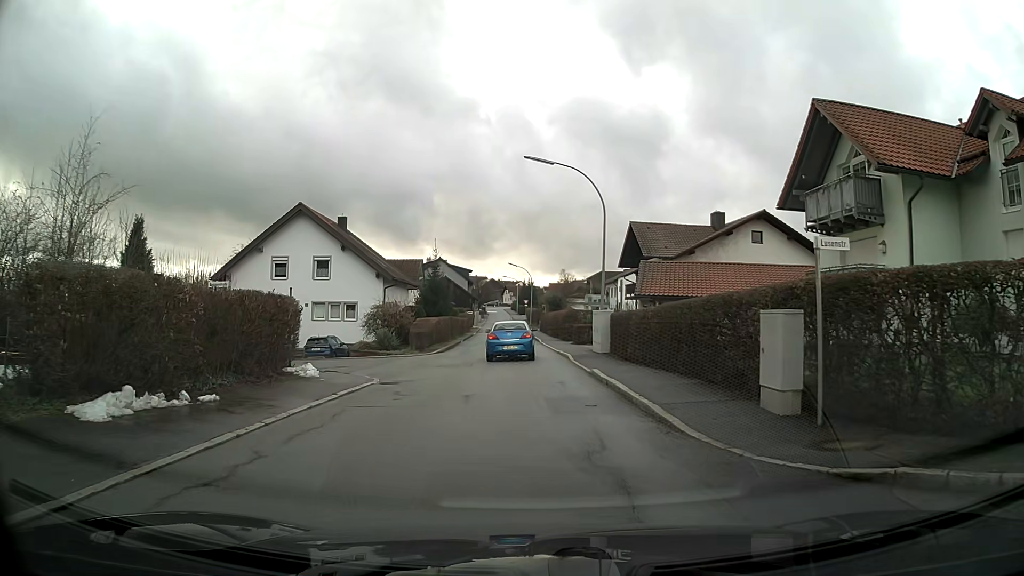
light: Day
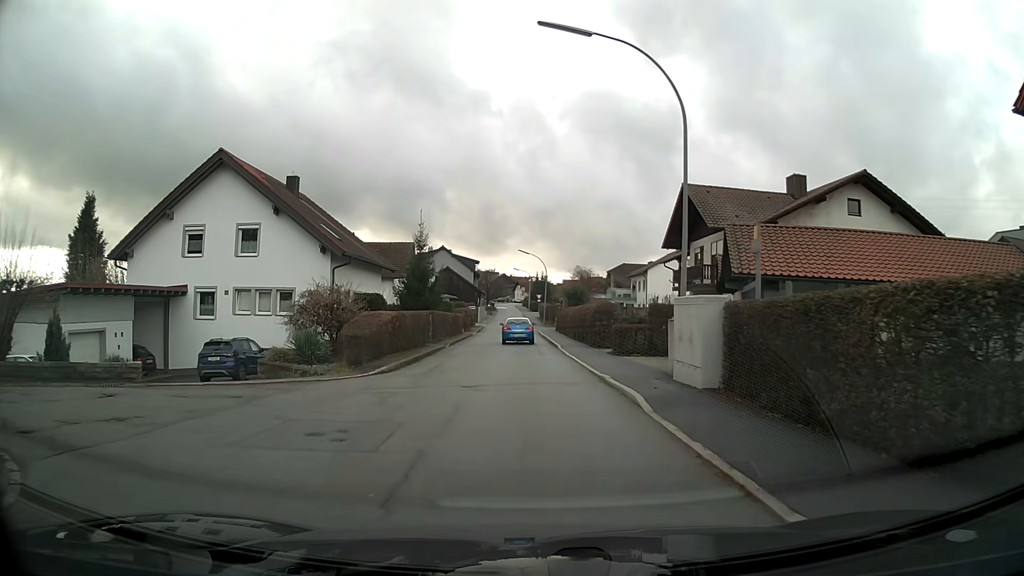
(-0.2, +13.8) m; -1°
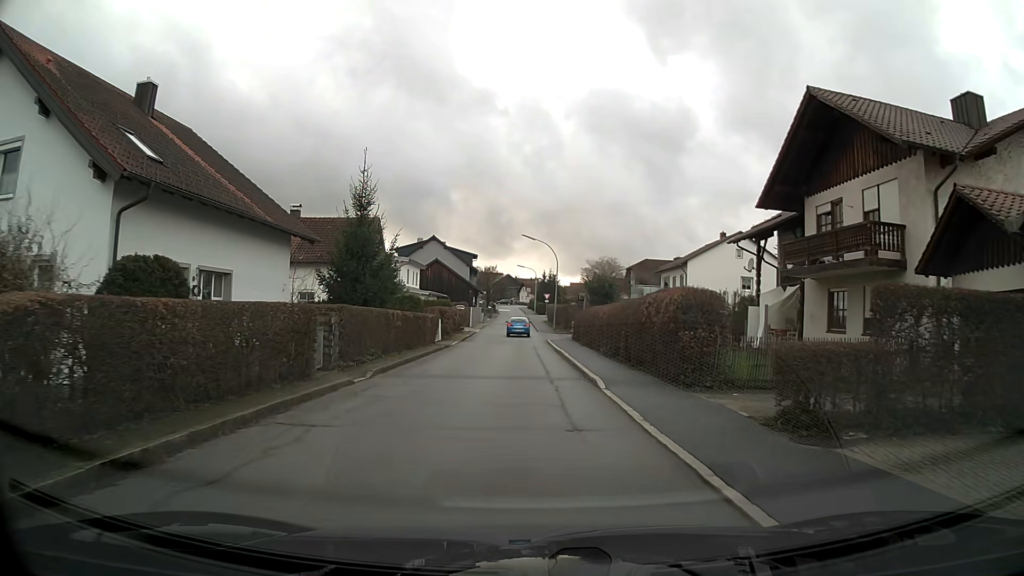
(0.0, +16.8) m; 0°
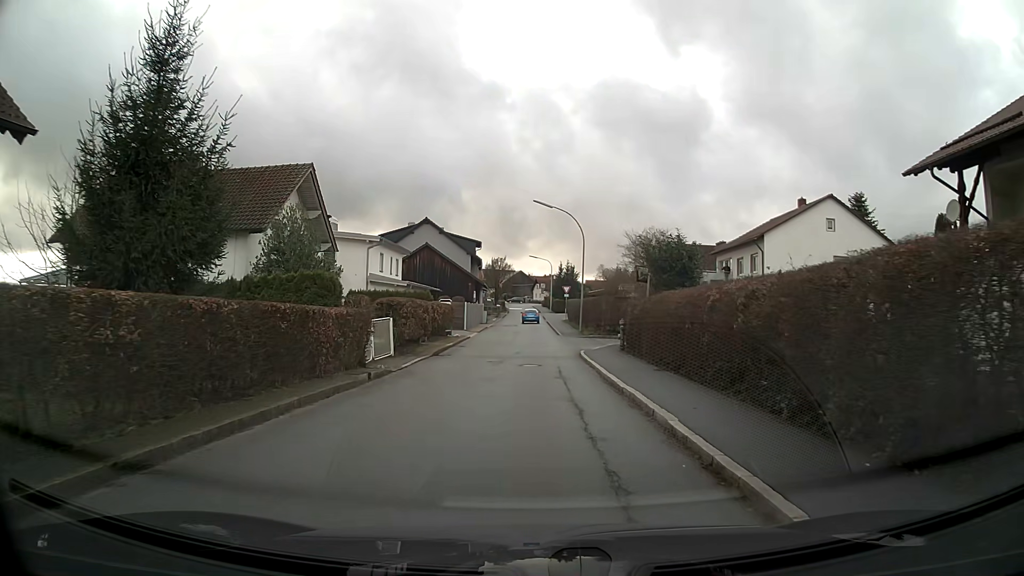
(-0.2, +16.8) m; -1°
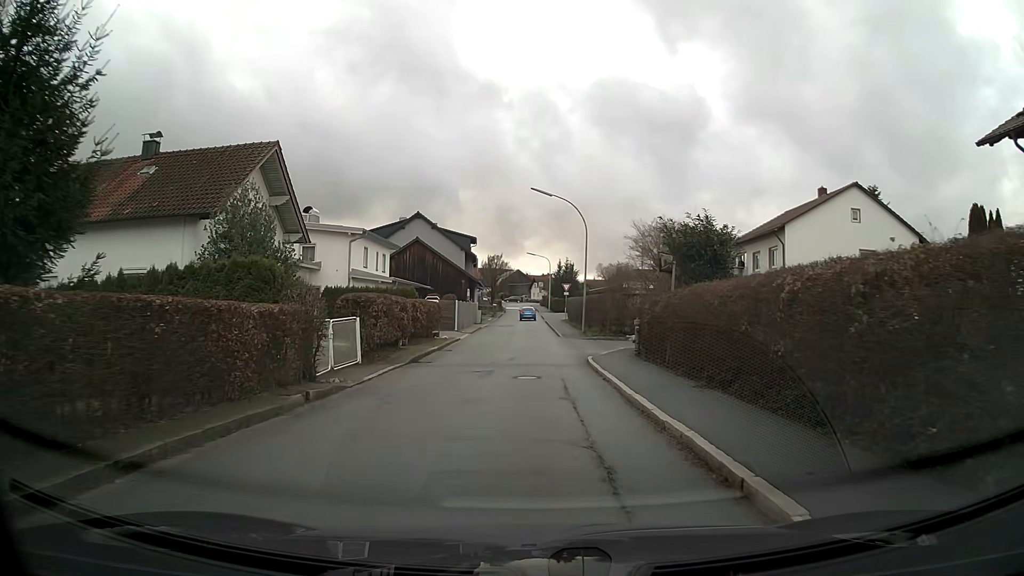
(0.0, +4.0) m; 0°
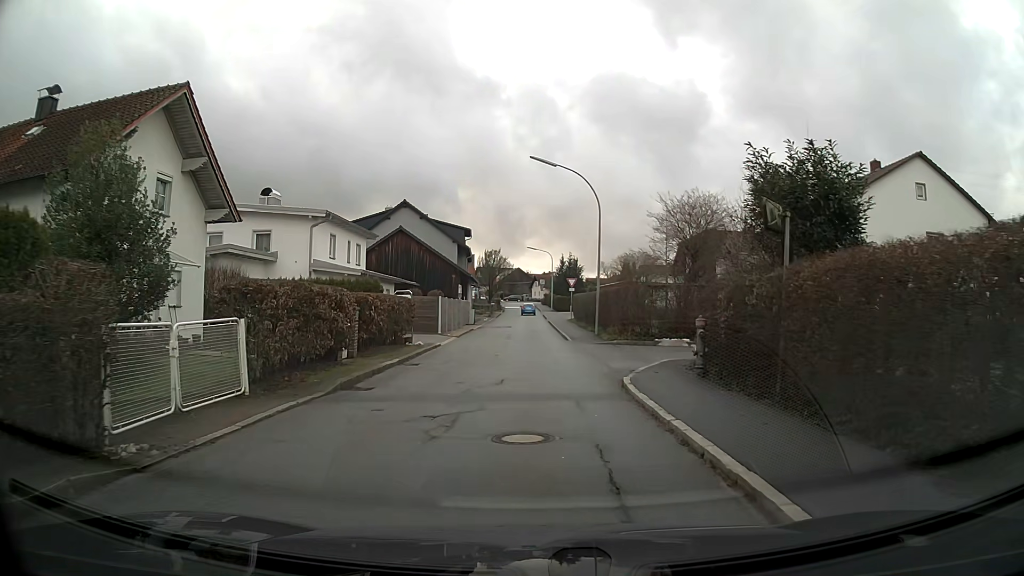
(0.0, +7.6) m; 0°
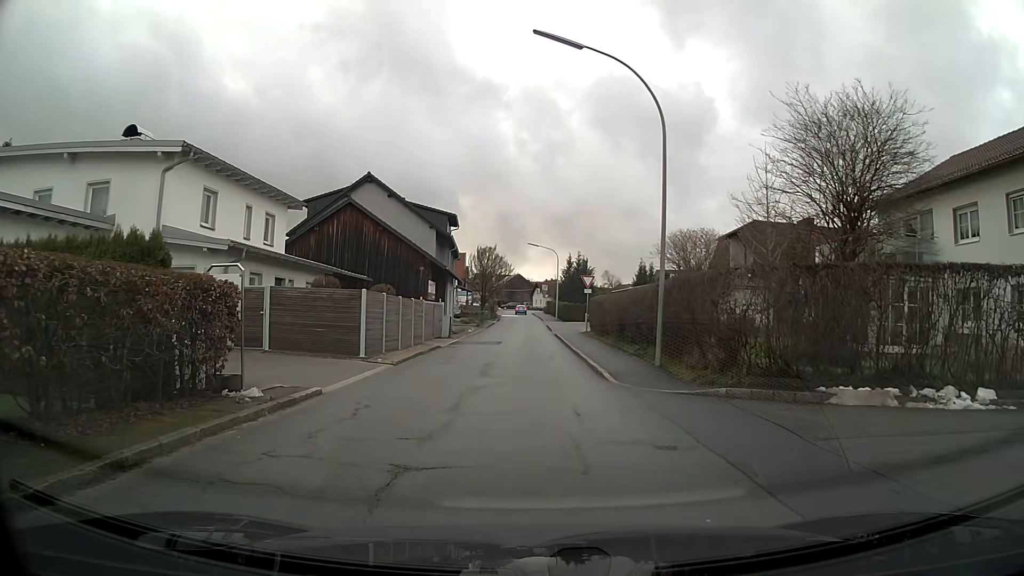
(0.0, +15.0) m; 0°
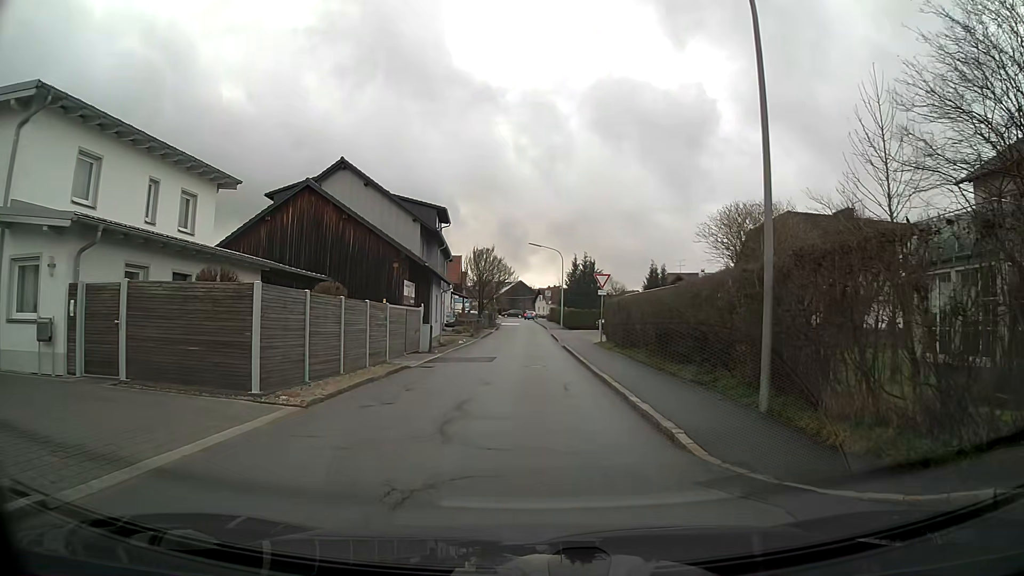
(0.0, +7.5) m; 0°
(0, +10) (0, +20) (0, +30) (0, +40) (0, +50) (0, +60) (-1, +70) (-1, +80) (-1, +90) (-2, +100) m
